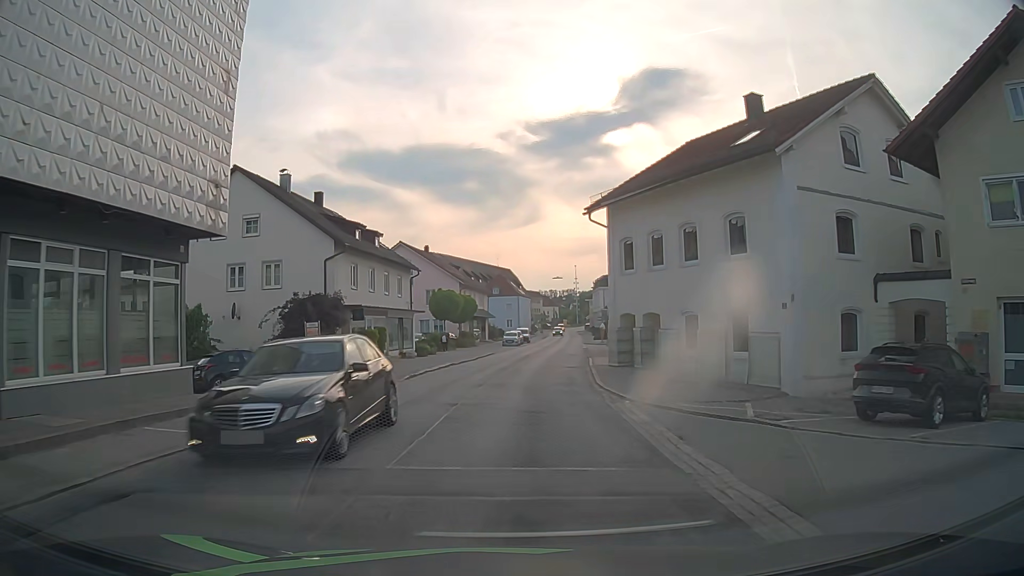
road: secondary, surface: asphalt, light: Day
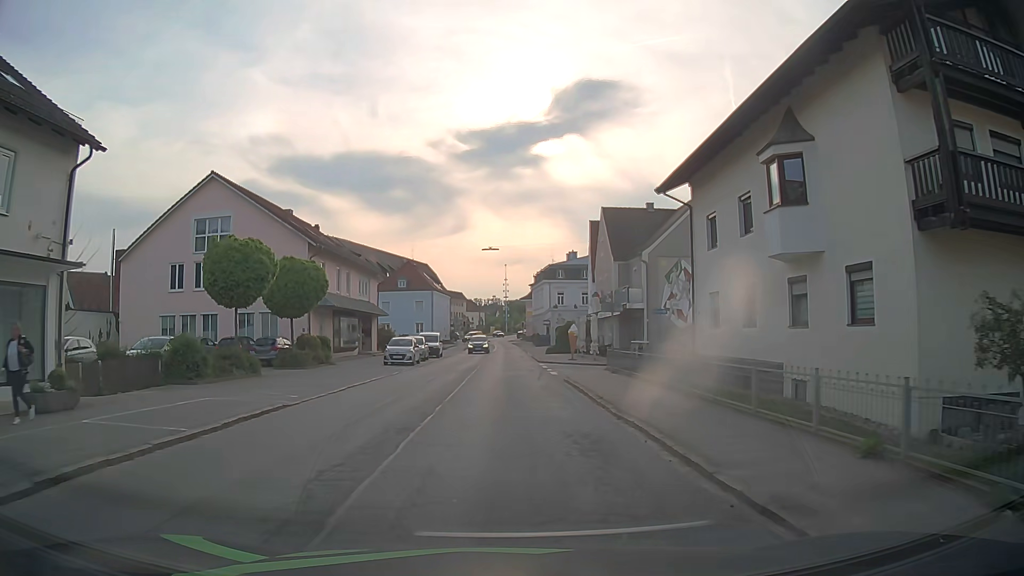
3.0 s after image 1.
(+1.9, +33.8) m; +7°
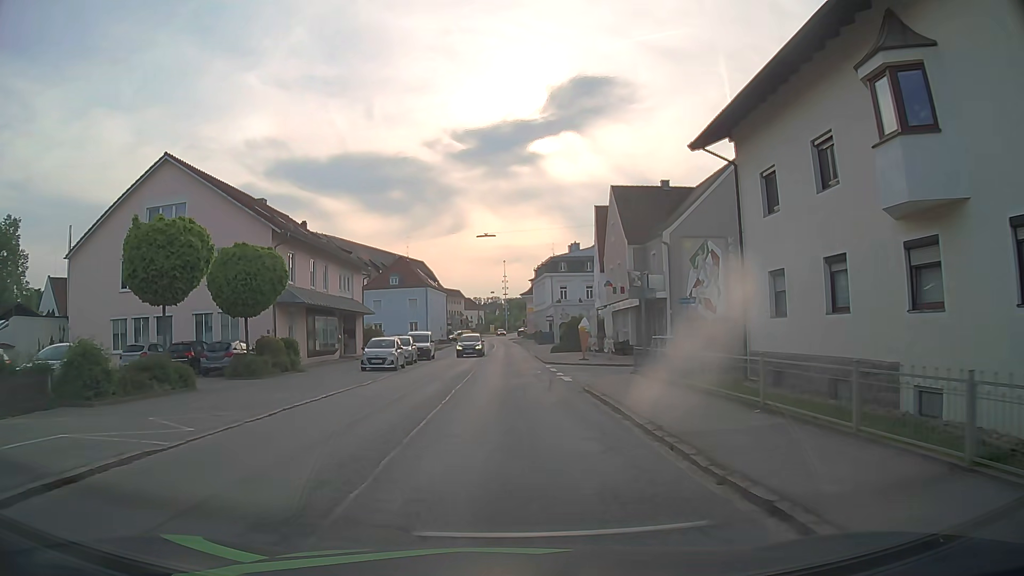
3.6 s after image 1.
(0.0, +5.7) m; -1°
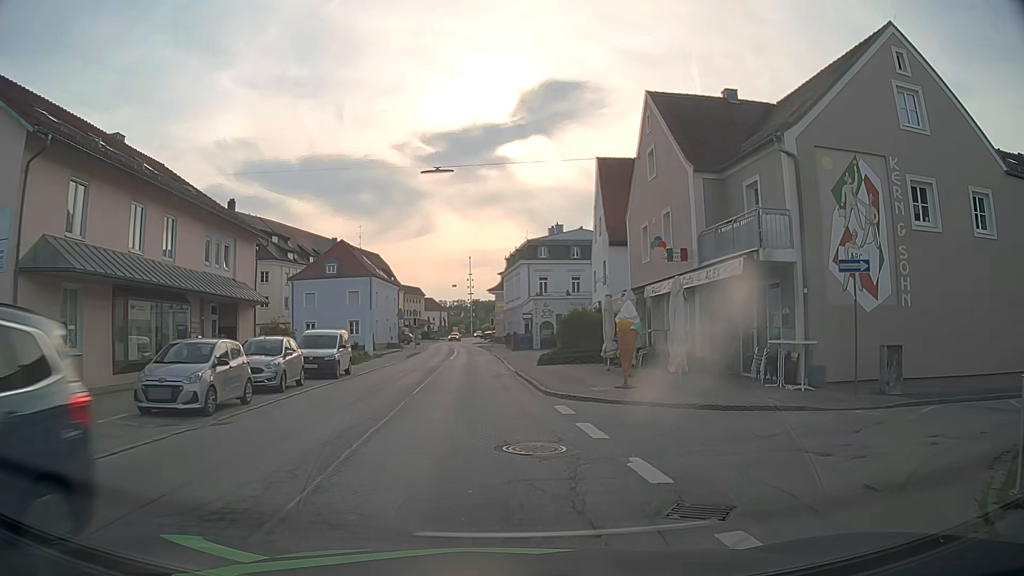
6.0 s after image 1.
(+0.2, +17.3) m; +3°
